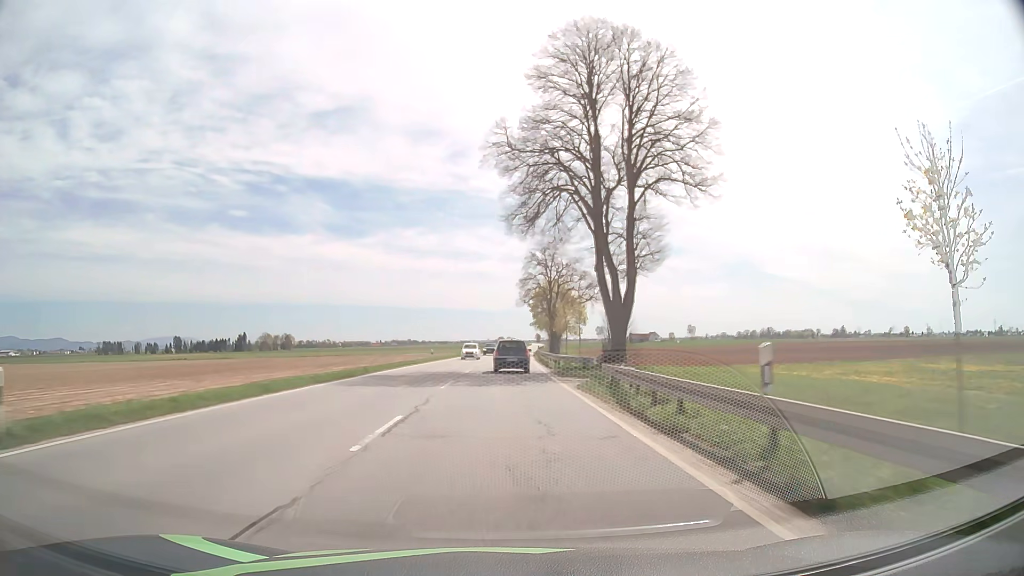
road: primary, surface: asphalt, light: Day
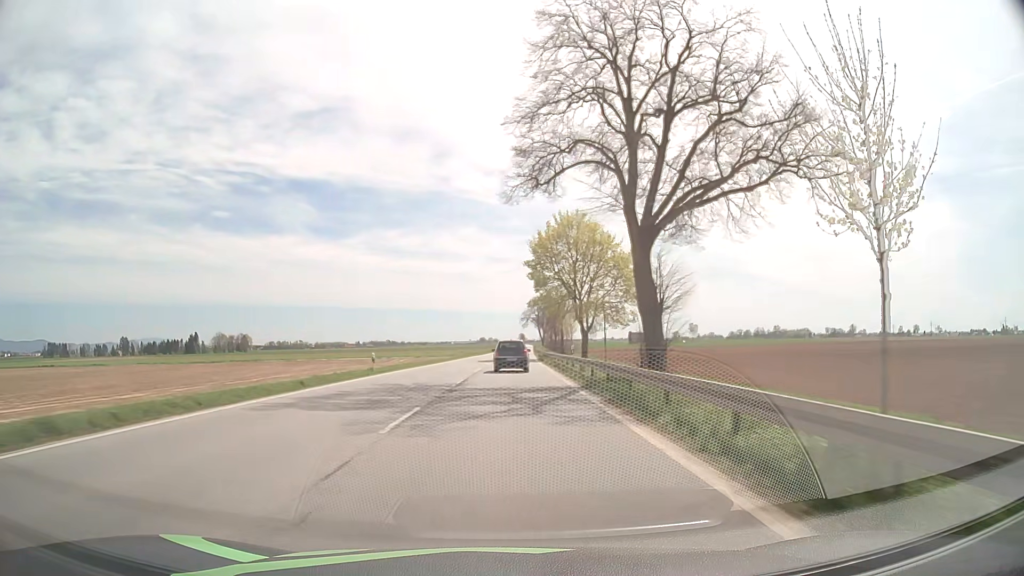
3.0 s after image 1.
(+0.8, +70.6) m; +1°
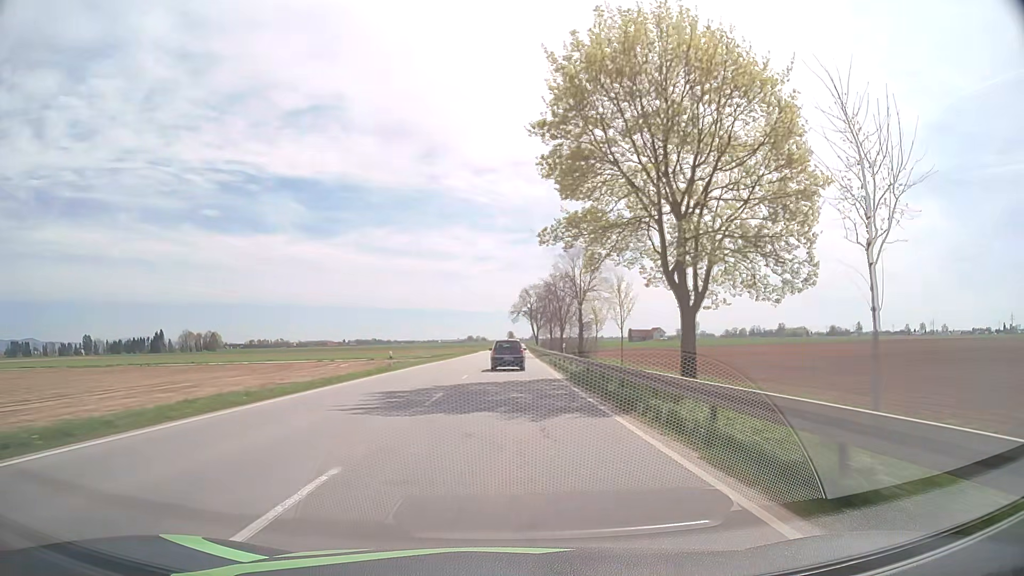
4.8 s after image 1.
(+0.5, +43.2) m; +1°
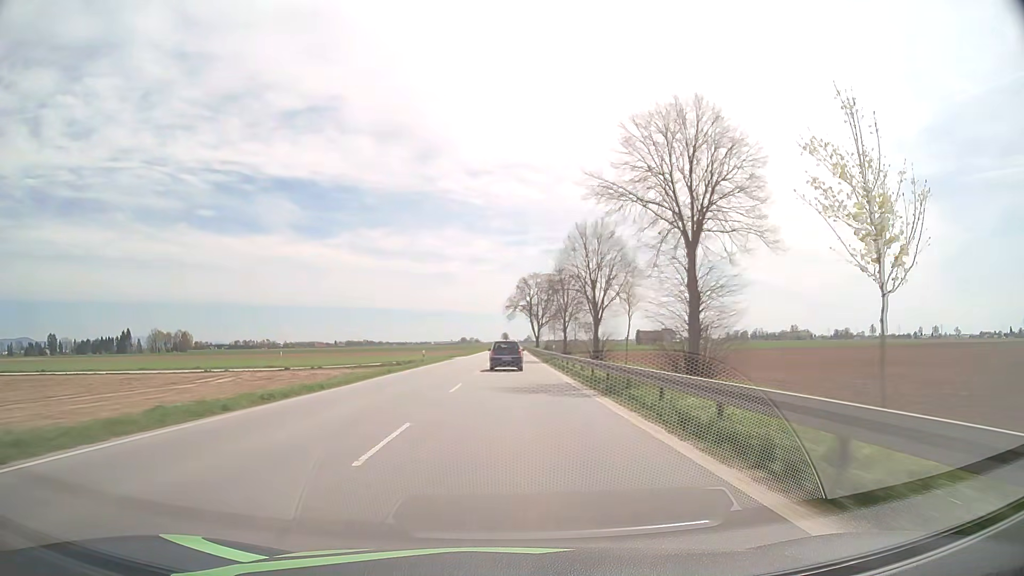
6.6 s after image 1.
(+0.2, +43.9) m; 0°
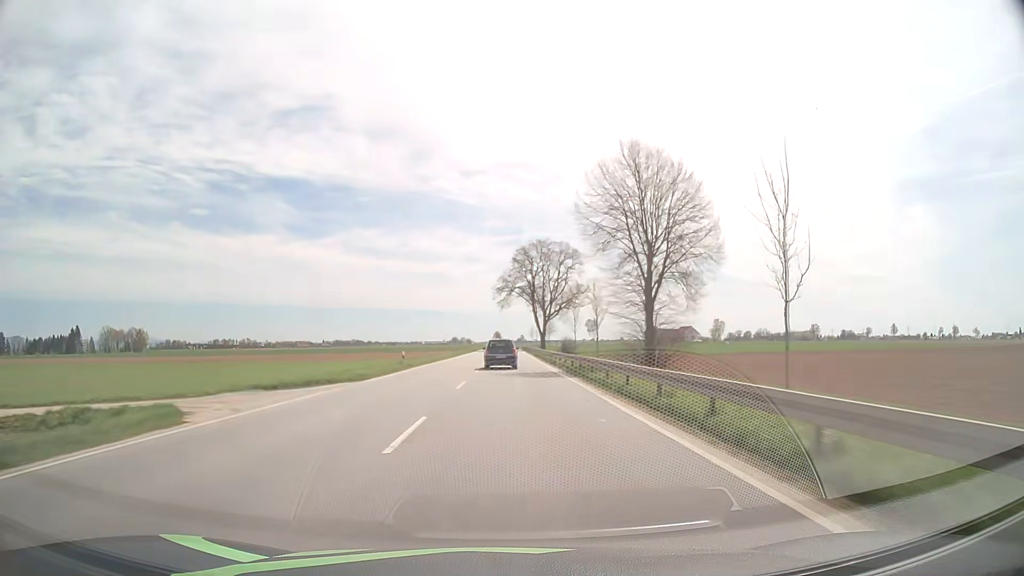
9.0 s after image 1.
(+0.4, +59.4) m; +1°
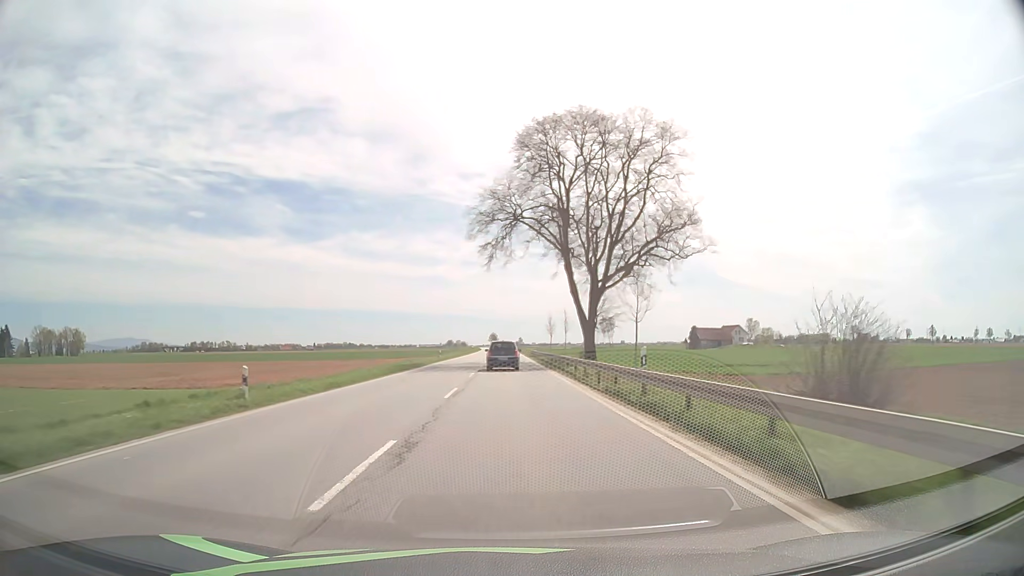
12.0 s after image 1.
(+0.2, +75.2) m; 0°
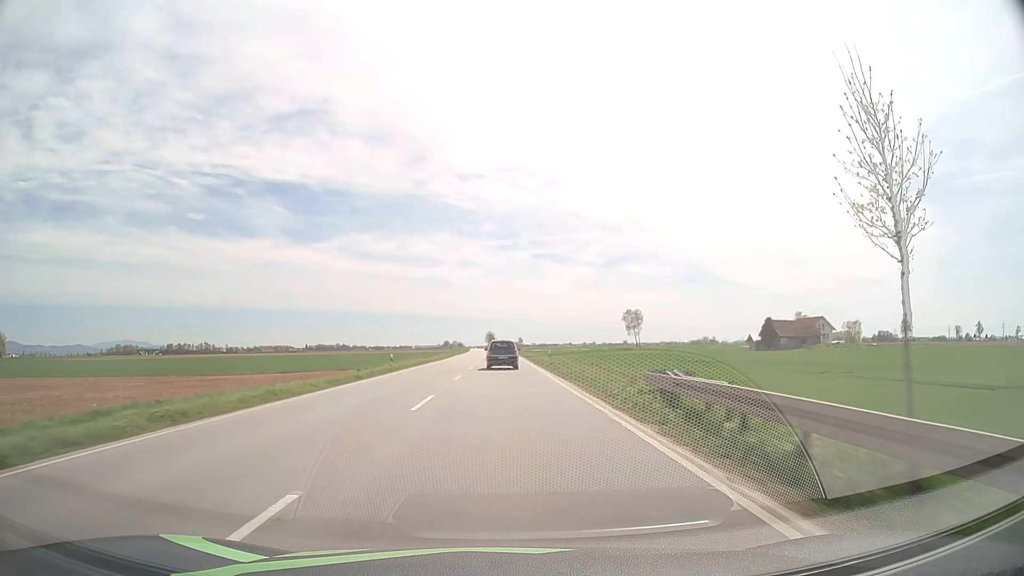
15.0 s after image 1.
(+0.2, +75.9) m; 0°
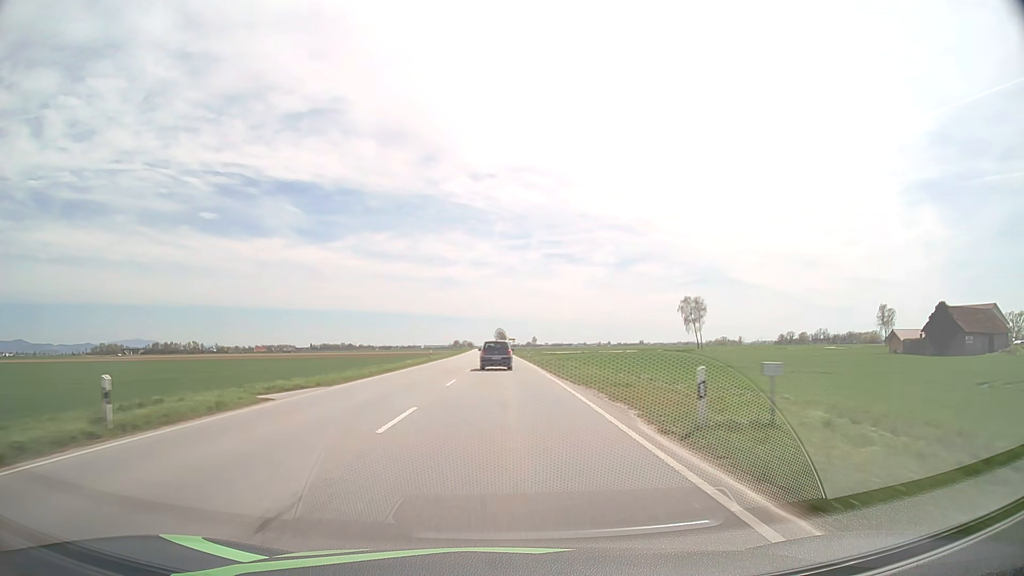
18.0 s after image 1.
(-0.5, +75.8) m; -1°
(0, +10) (0, +20) (0, +30) (0, +40) (0, +50) (0, +60) (-1, +70) (-1, +80) (-1, +90) (-1, +100) m
